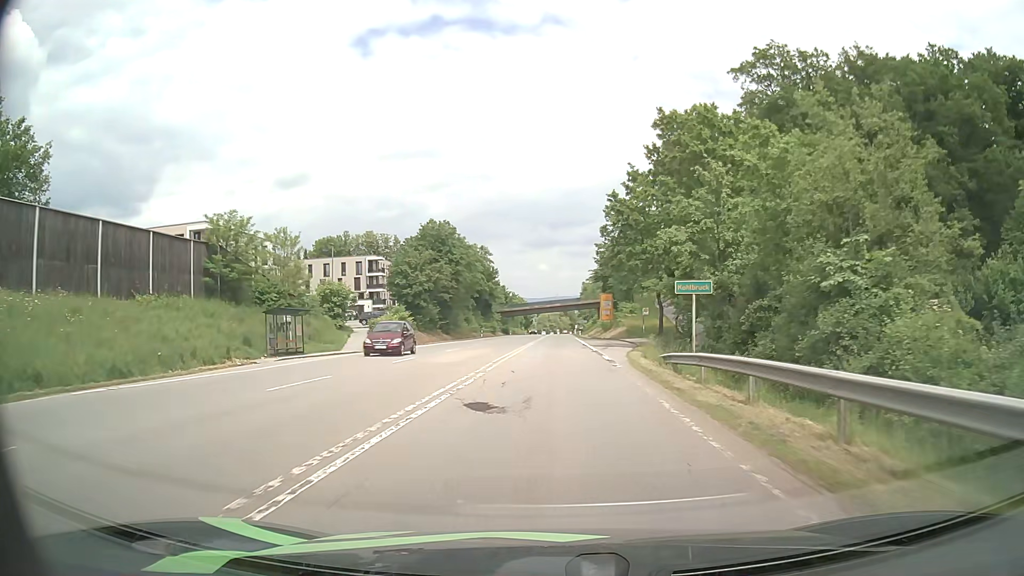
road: secondary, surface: asphalt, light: Day
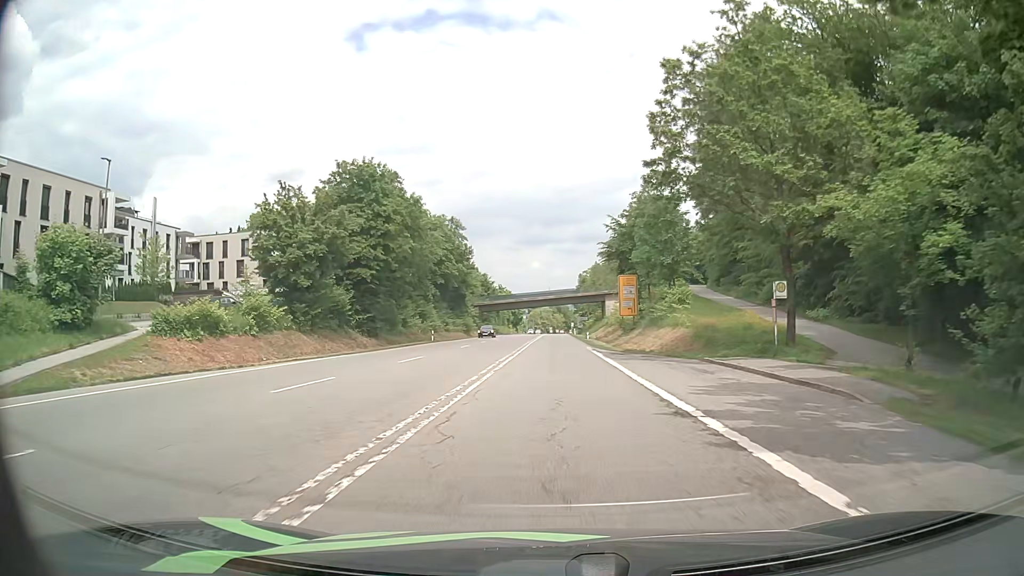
(+0.1, +34.4) m; +1°
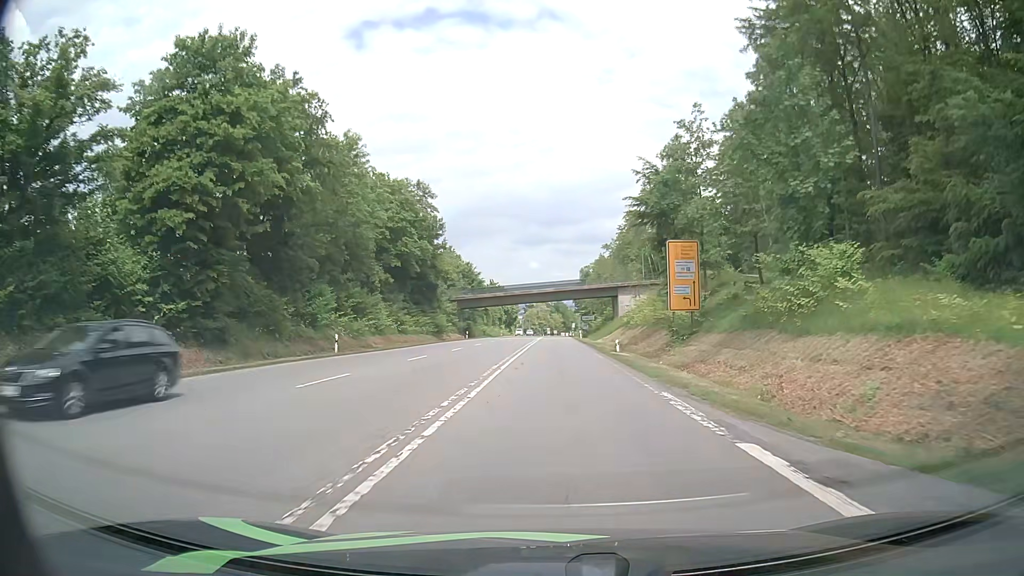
(-0.1, +26.9) m; 0°
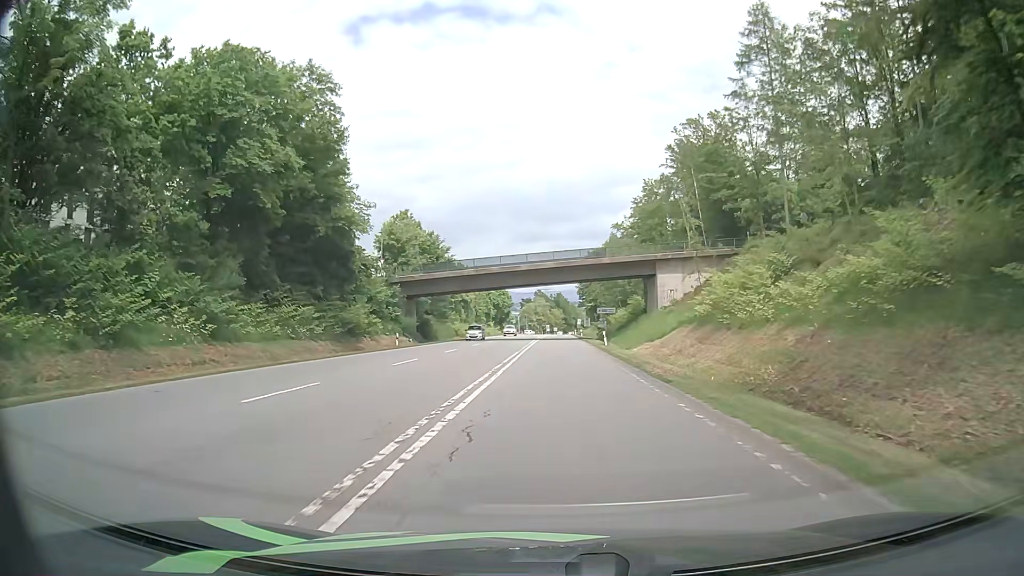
(+0.1, +37.4) m; 0°
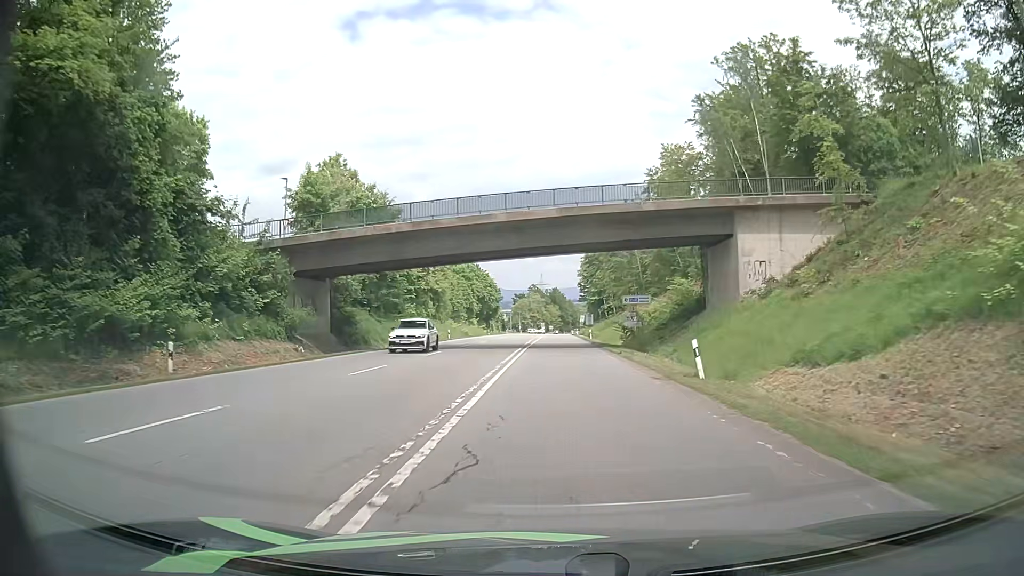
(-0.2, +28.0) m; +1°
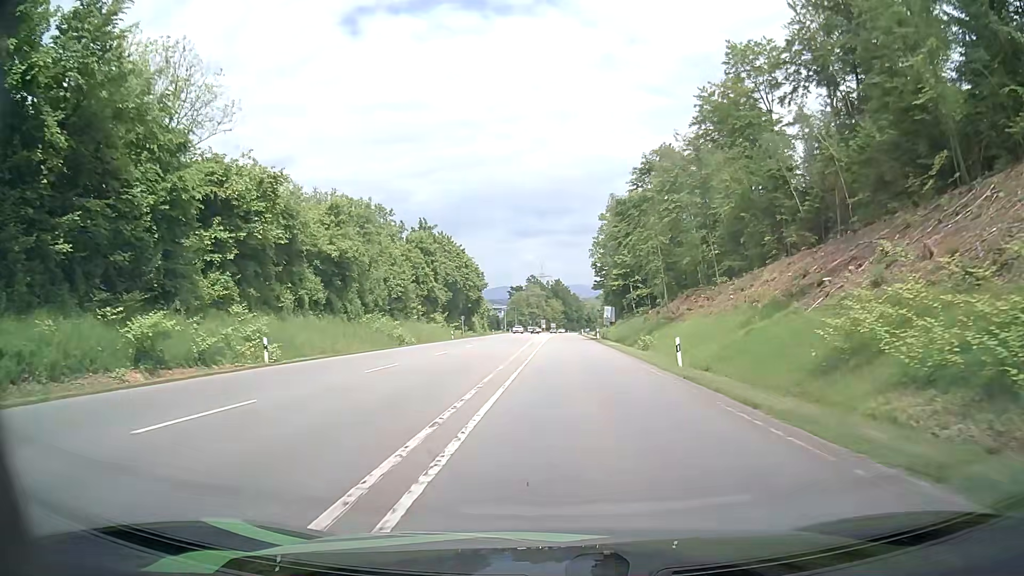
(-0.4, +44.8) m; -1°
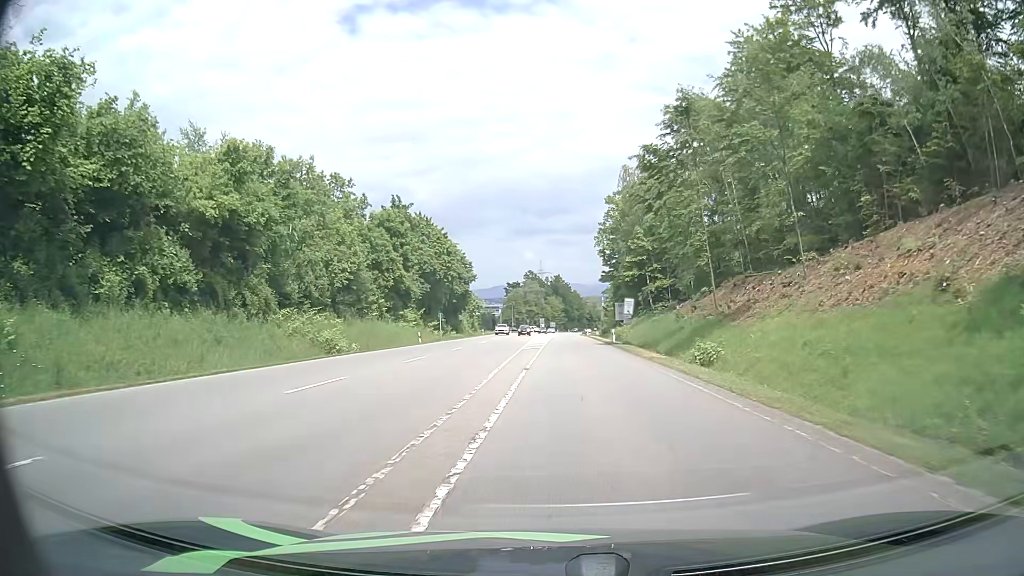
(+0.2, +17.6) m; +1°
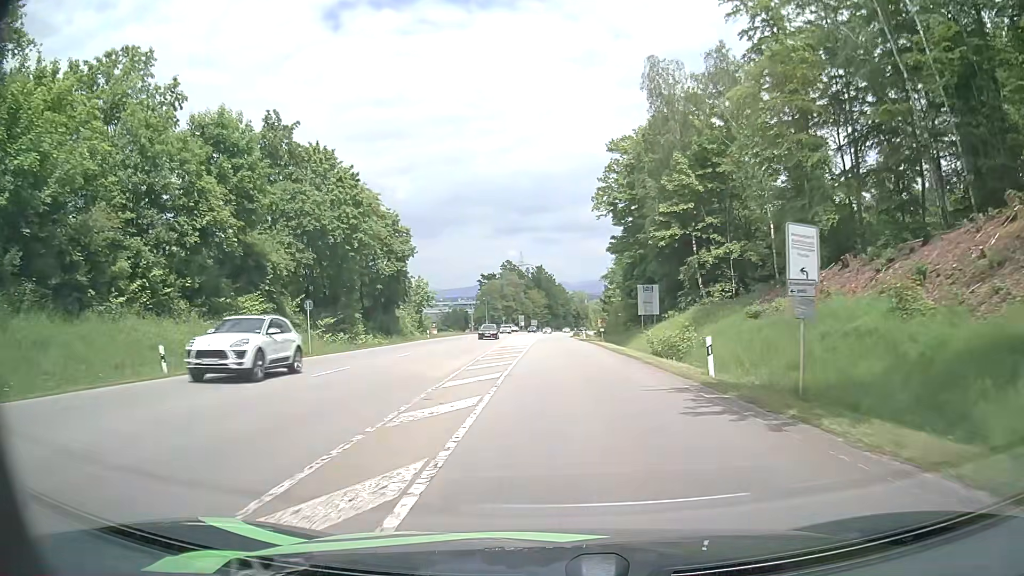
(+0.4, +35.0) m; +1°
(0, +10) (0, +20) (0, +30) (0, +40) (0, +50) (0, +60) (0, +70) (-1, +80) (-1, +90) (-2, +100) m
